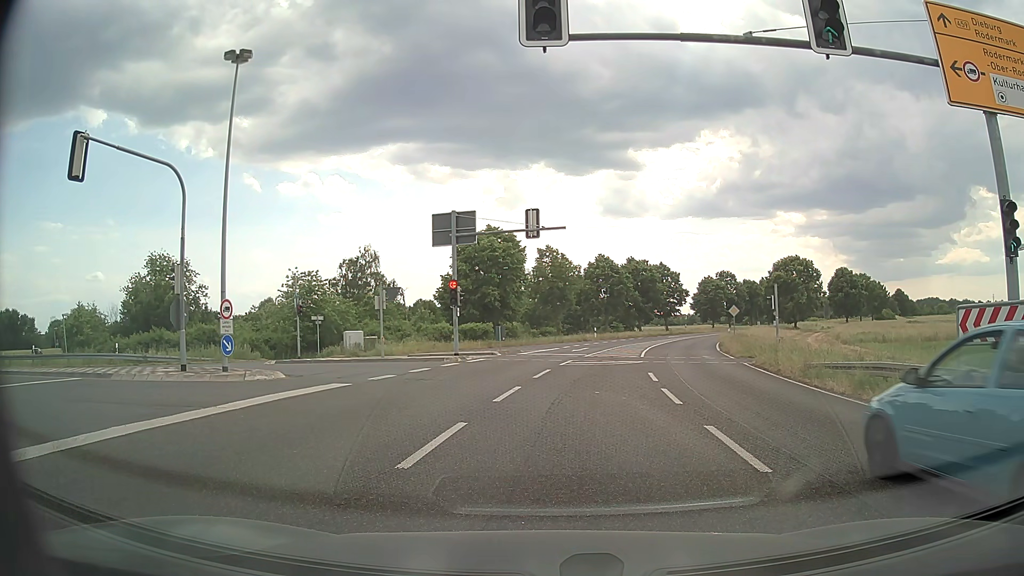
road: primary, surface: asphalt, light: Day
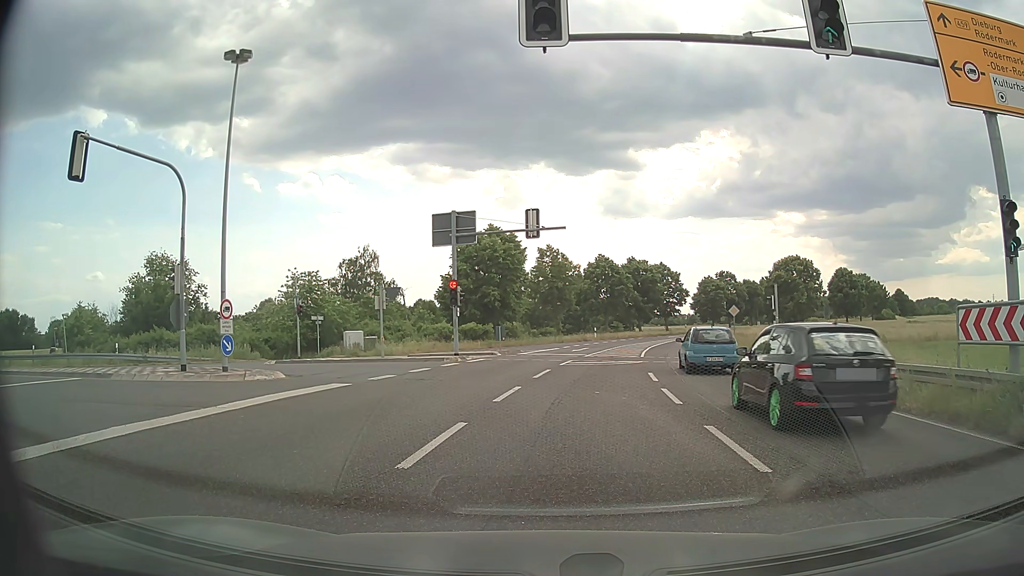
(0.0, 0.0) m; 0°
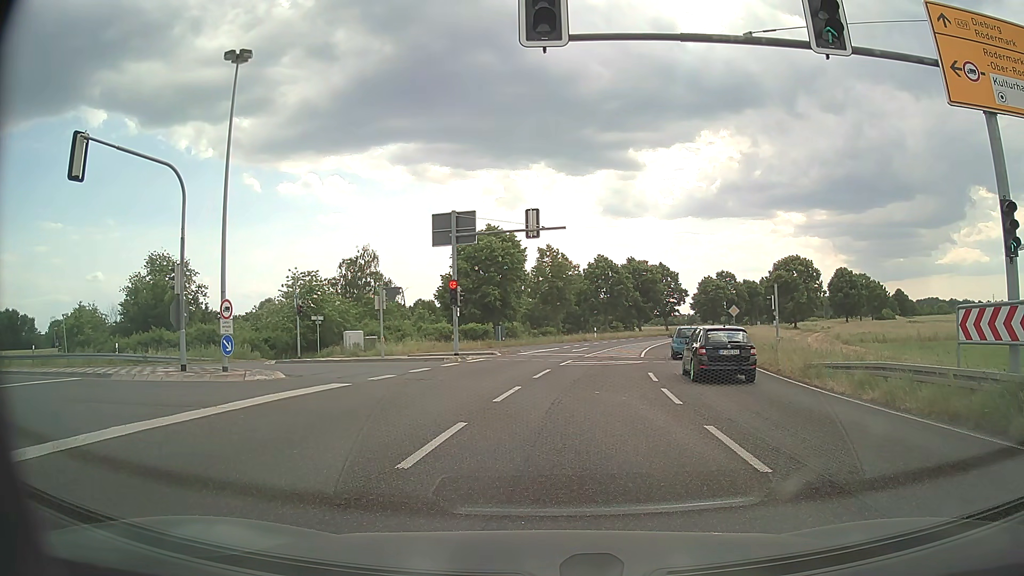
(0.0, 0.0) m; 0°
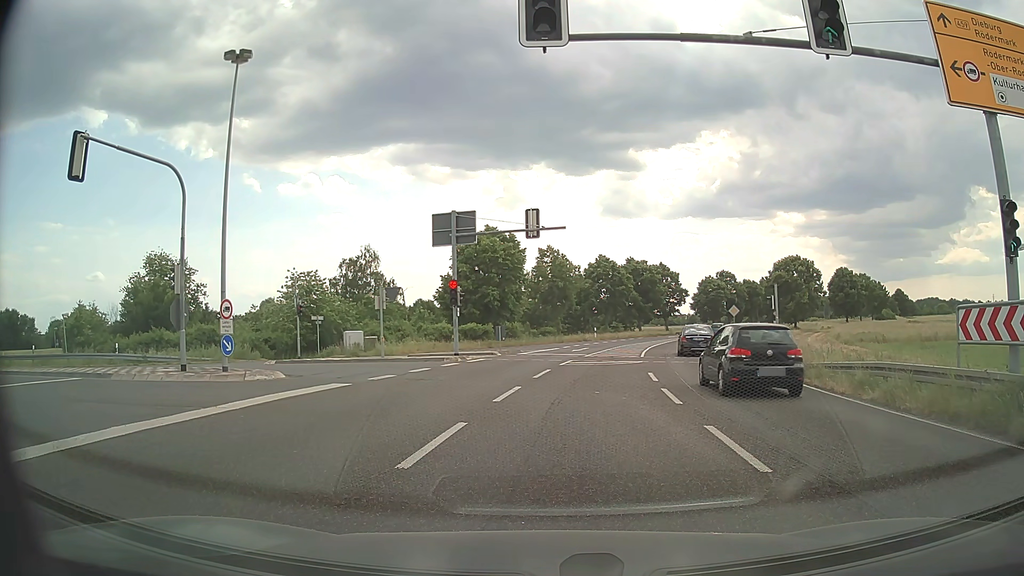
(0.0, 0.0) m; 0°
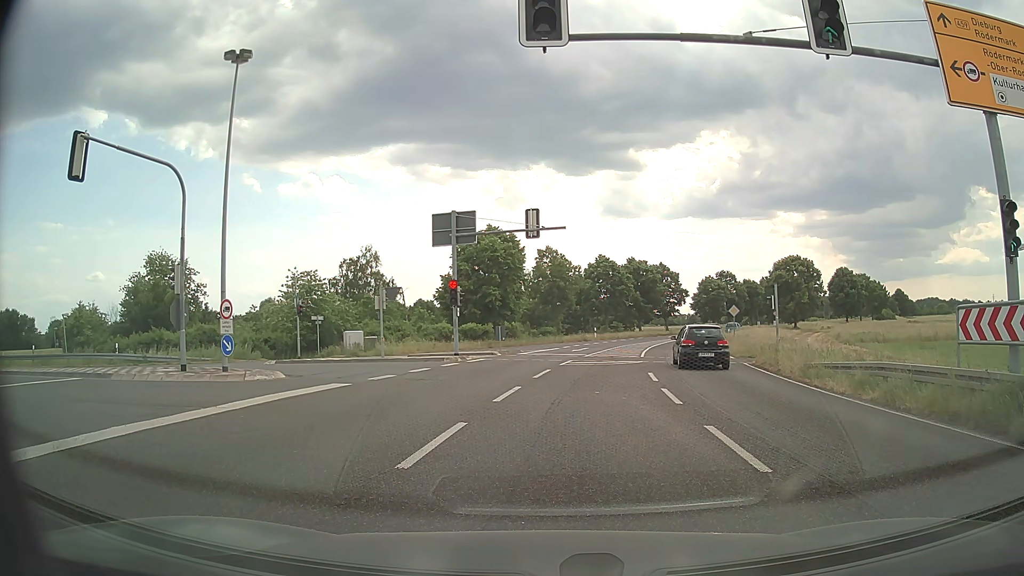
(0.0, 0.0) m; 0°
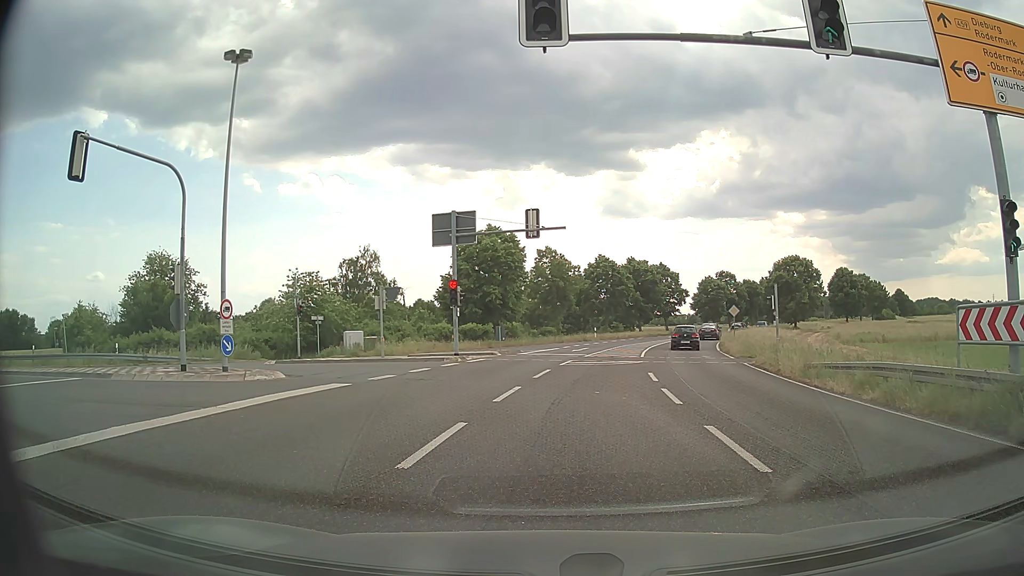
(0.0, 0.0) m; 0°
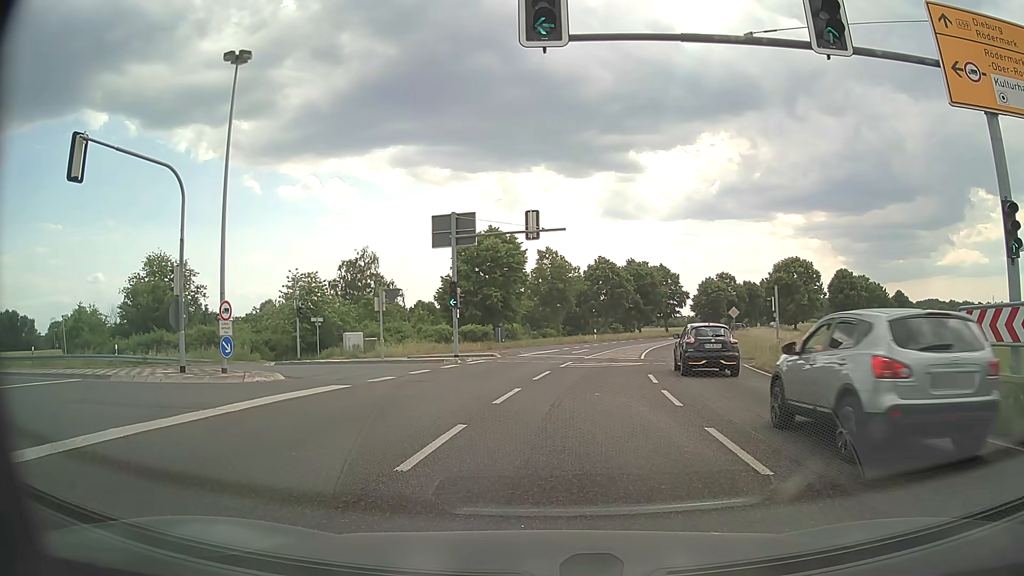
(0.0, 0.0) m; 0°
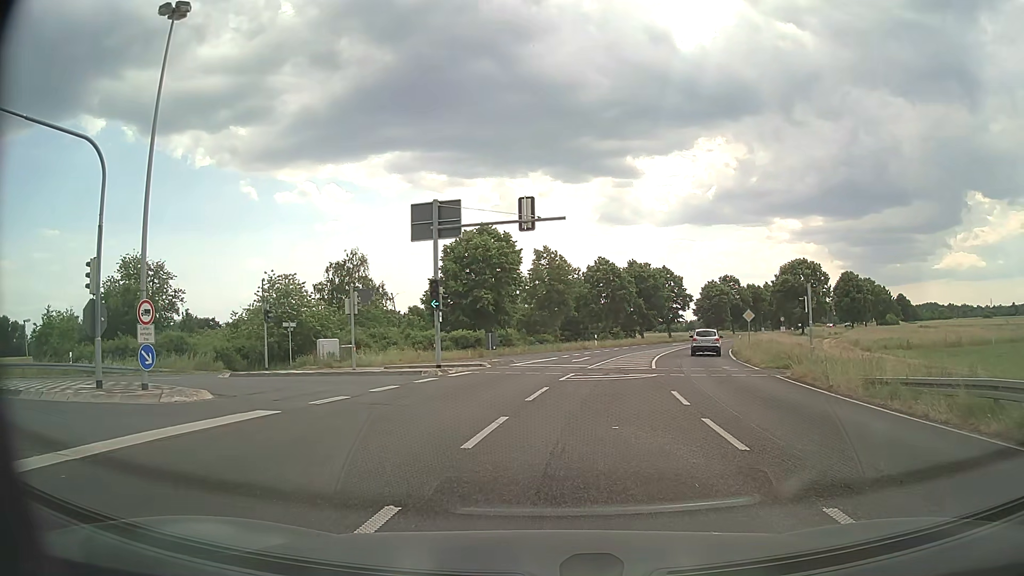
(+0.1, +4.6) m; +2°
(-1, +10) (-7, +18) (-16, +22) (-26, +24) (-35, +26) (-44, +31) (-52, +37) (-59, +44) (-66, +52) (-72, +60) m
